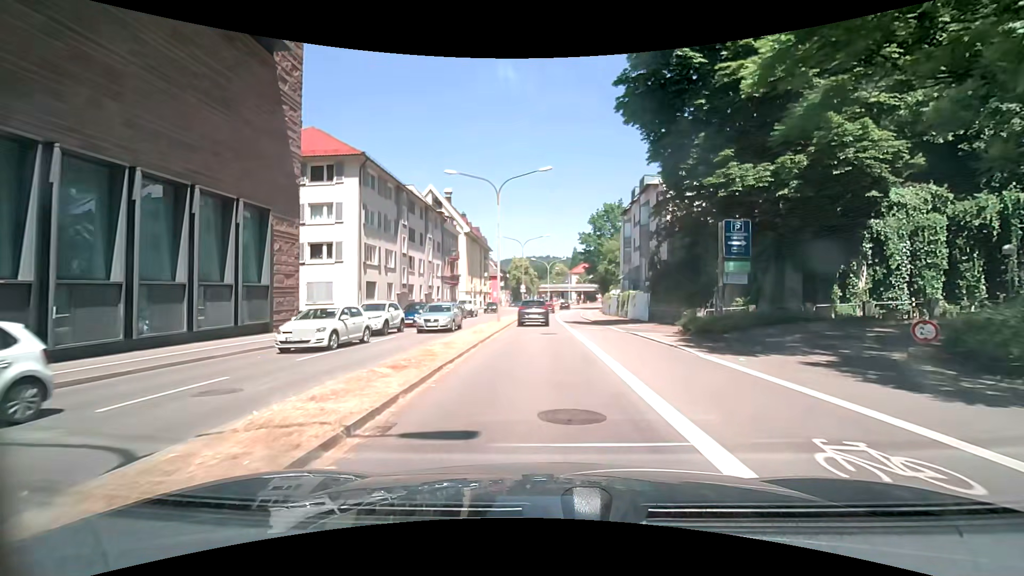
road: primary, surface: asphalt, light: Day
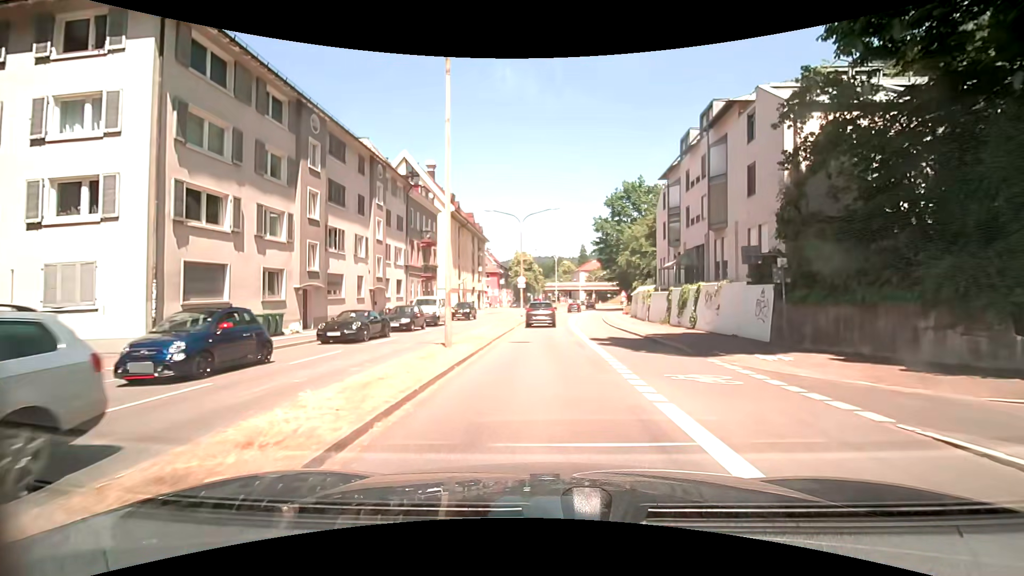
(-0.3, +18.7) m; -1°
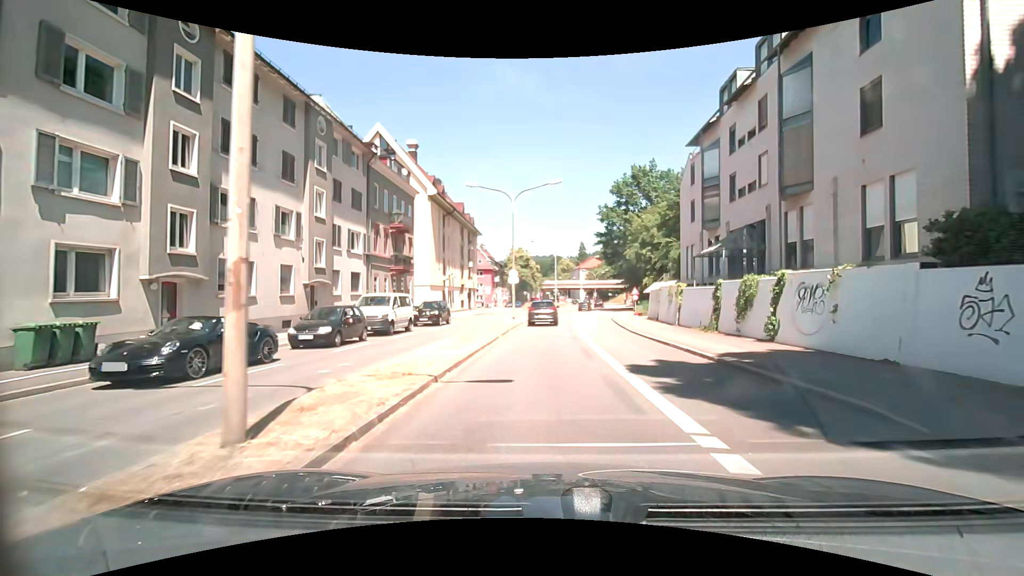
(0.0, +9.4) m; -1°
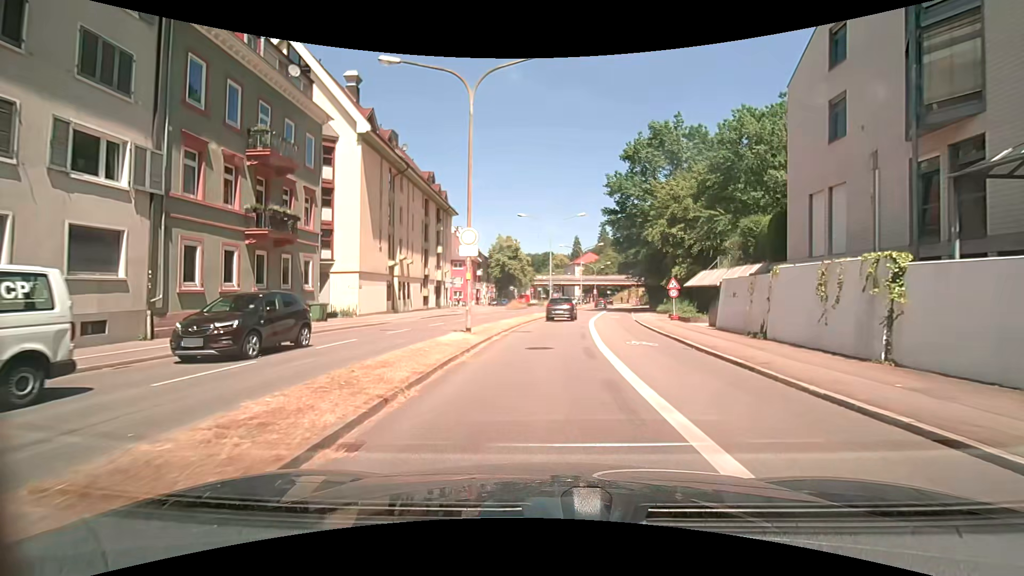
(+0.3, +18.7) m; +1°
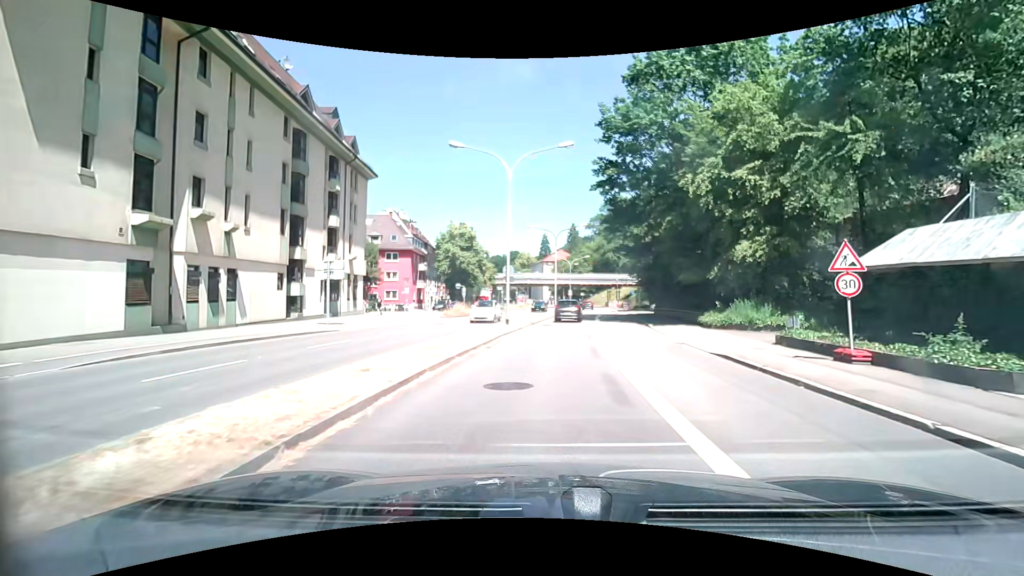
(+0.8, +23.2) m; +5°
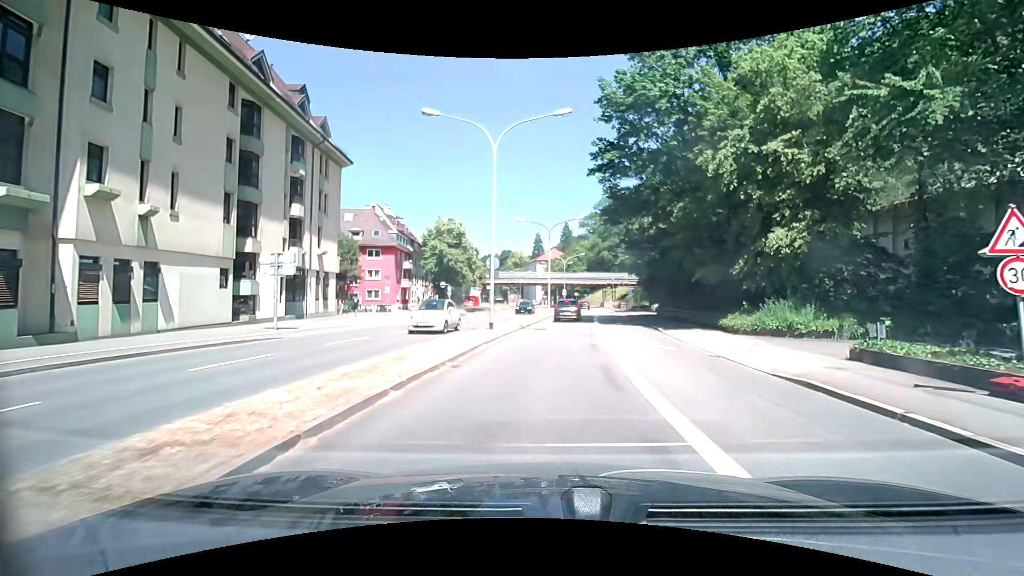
(0.0, +4.6) m; 0°
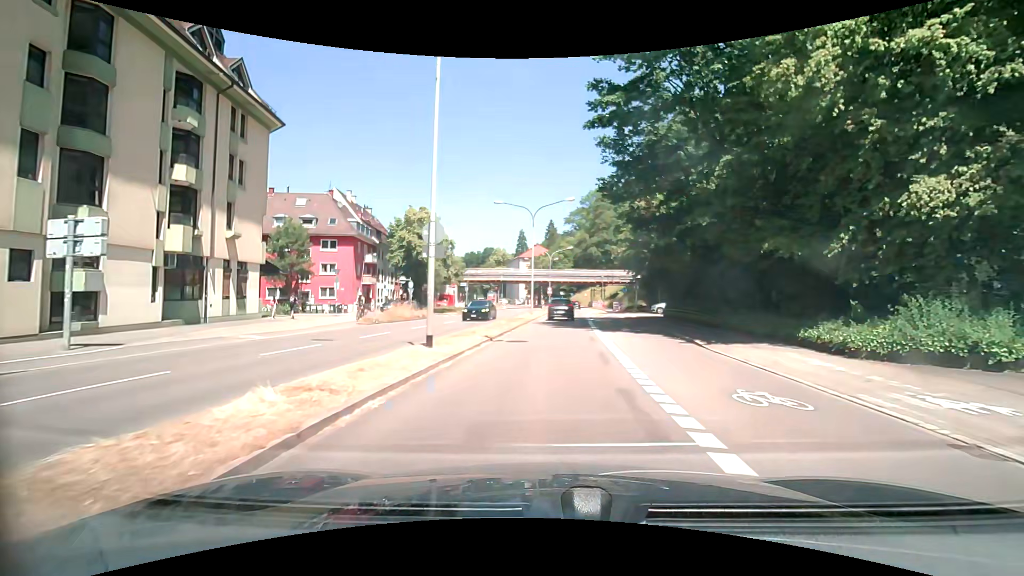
(+0.2, +9.2) m; +2°
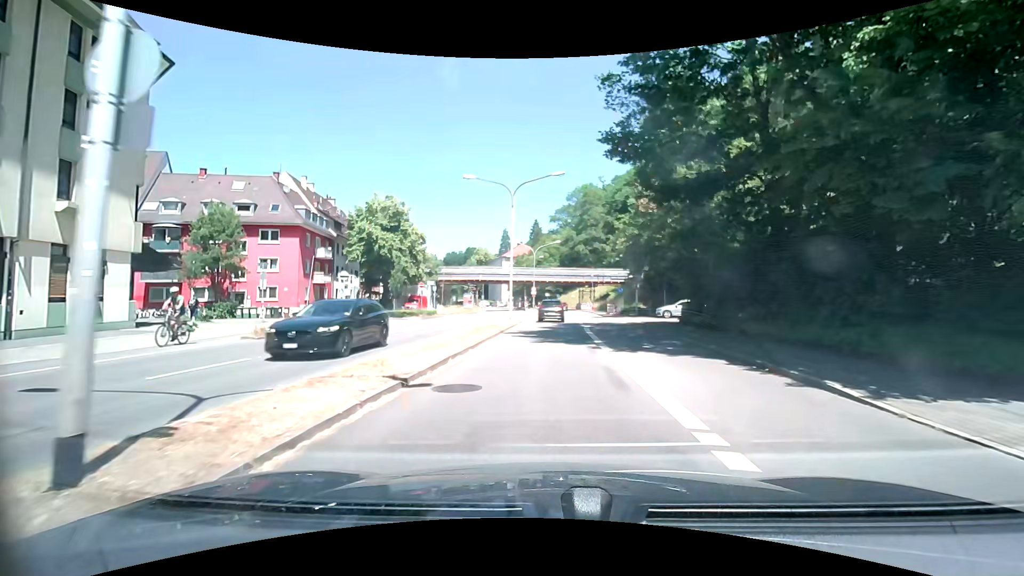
(+0.2, +9.2) m; +2°
